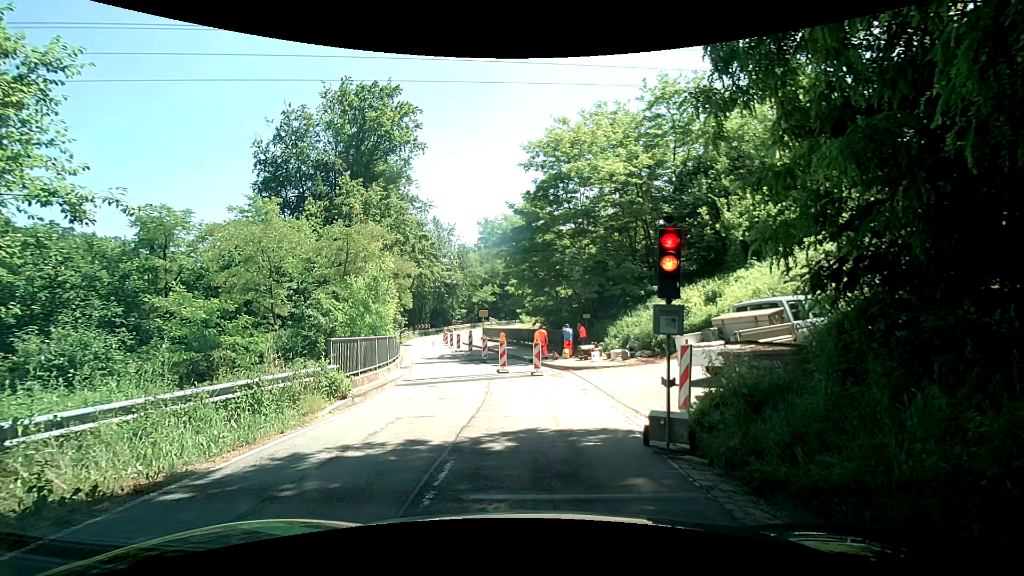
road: tertiary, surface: asphalt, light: Day
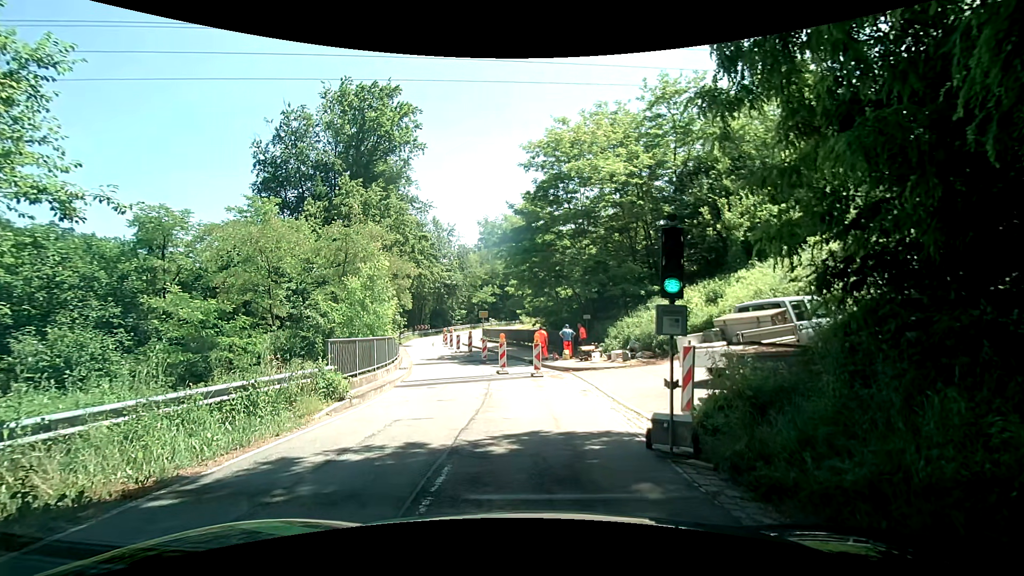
(0.0, +0.1) m; 0°
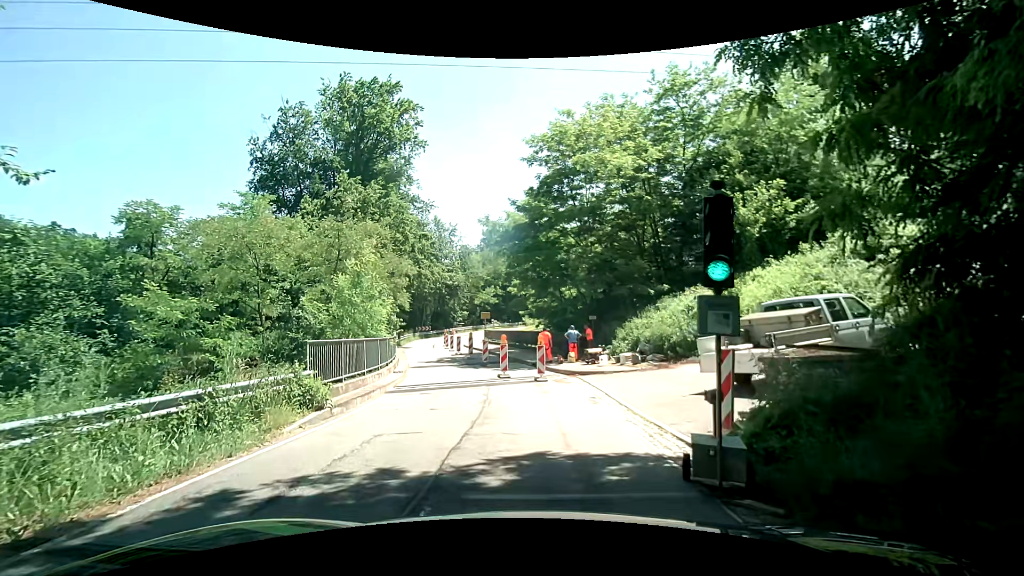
(0.0, +1.5) m; +2°
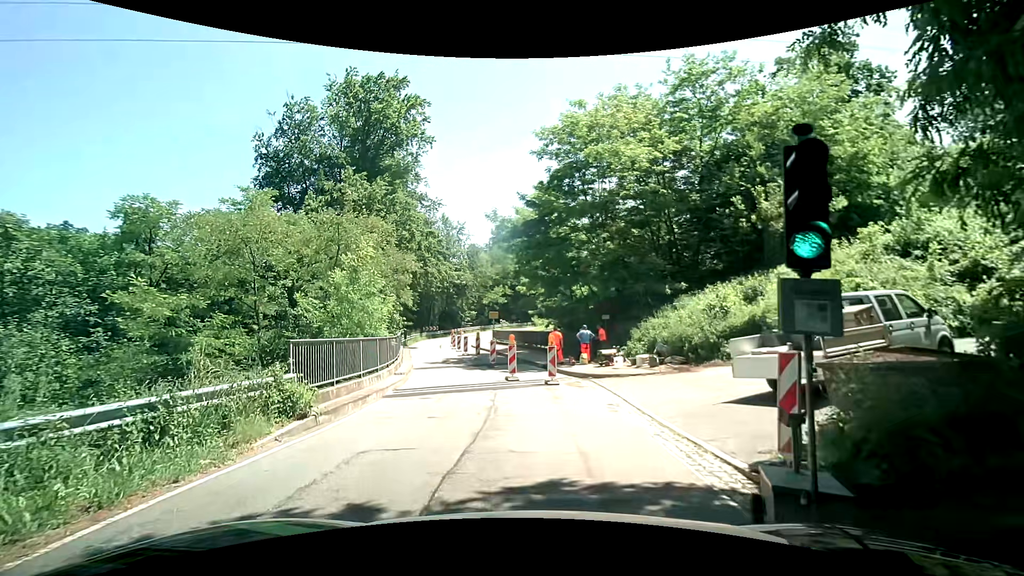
(0.0, +1.3) m; 0°
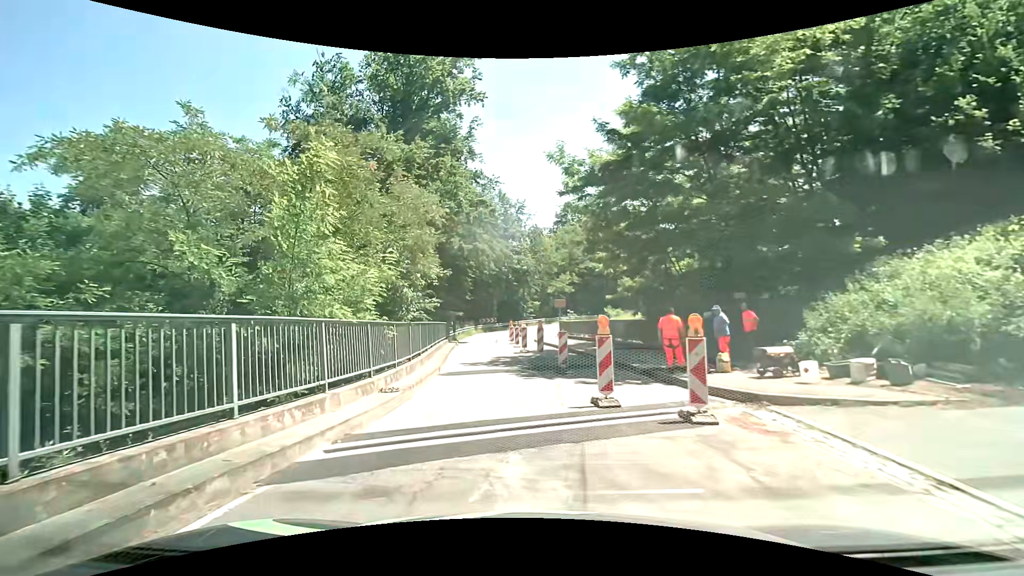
(-0.7, +9.2) m; -9°
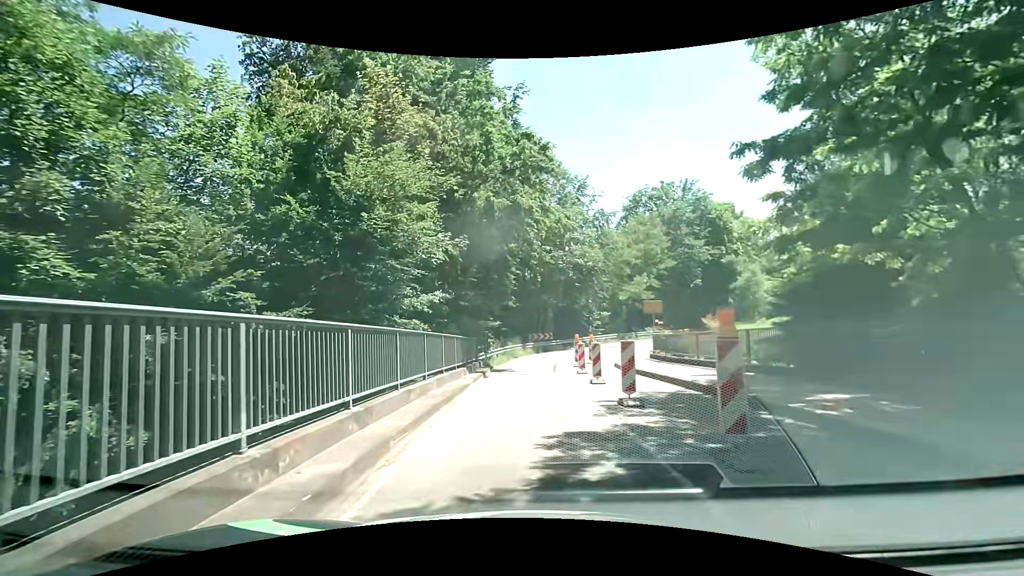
(-1.0, +15.3) m; -5°
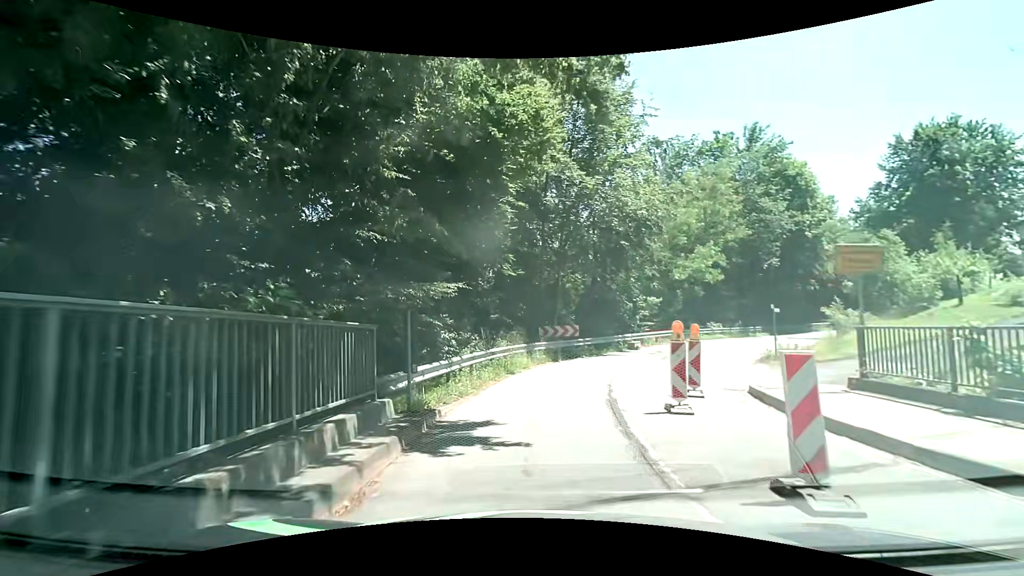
(-0.4, +16.9) m; -1°
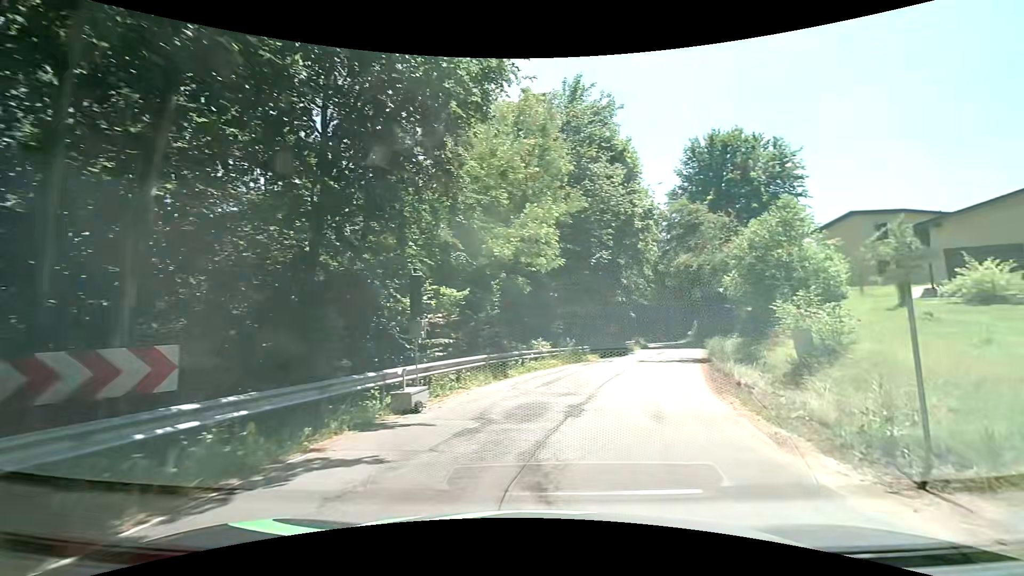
(+2.4, +18.1) m; +24°
(+2, +10) (+4, +19) (+8, +29) (+11, +38) (+14, +48) (+17, +57) (+19, +67) (+20, +77) (+20, +87) (+18, +97) m
